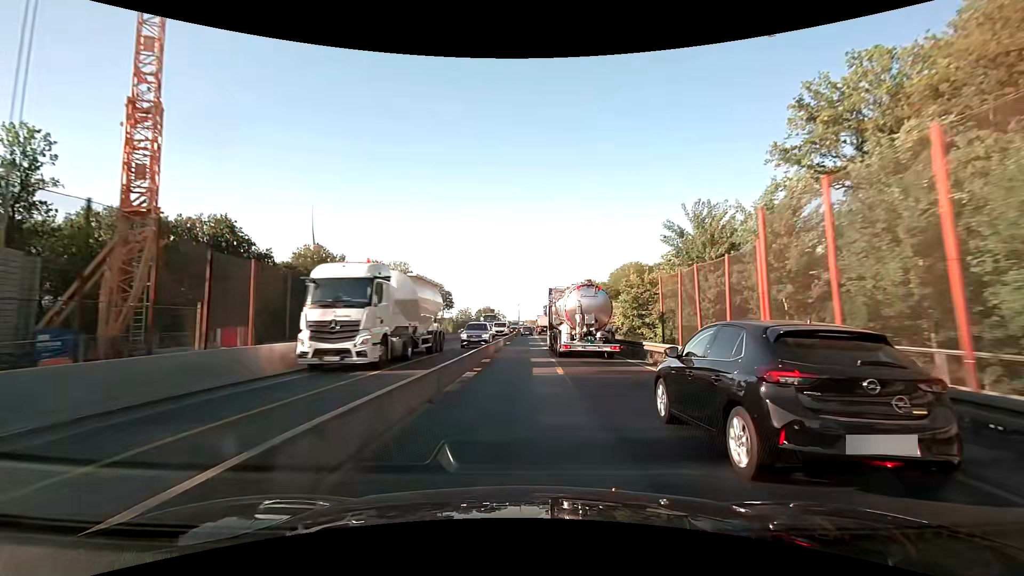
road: motorway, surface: asphalt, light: Day
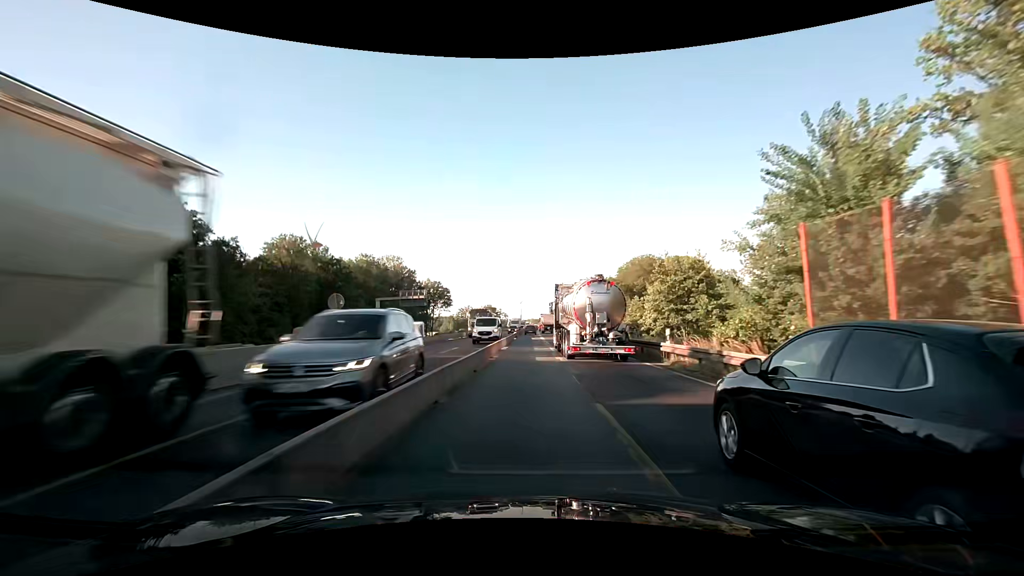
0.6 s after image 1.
(0.0, +12.3) m; 0°
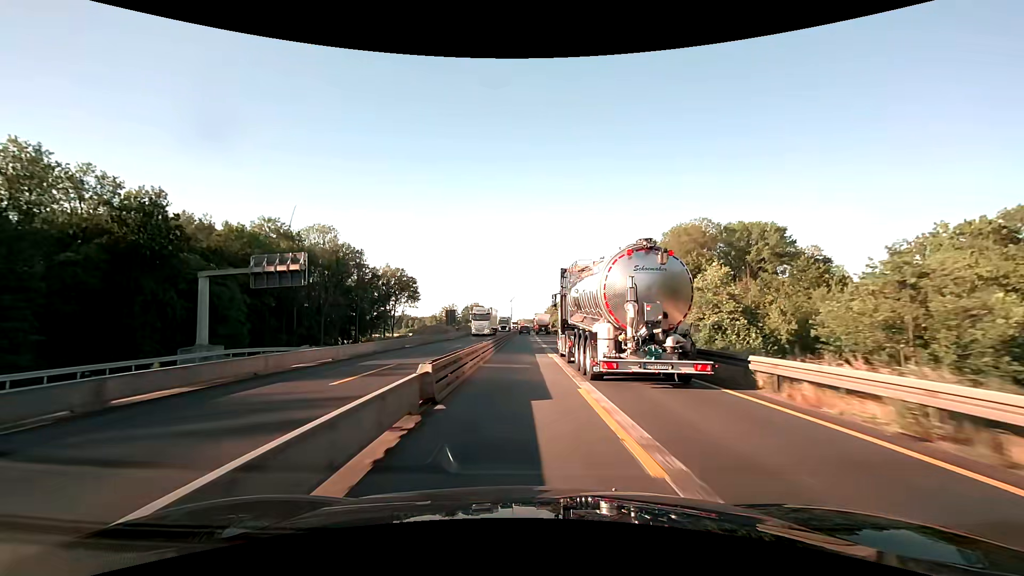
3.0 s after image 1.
(+0.5, +49.4) m; +1°
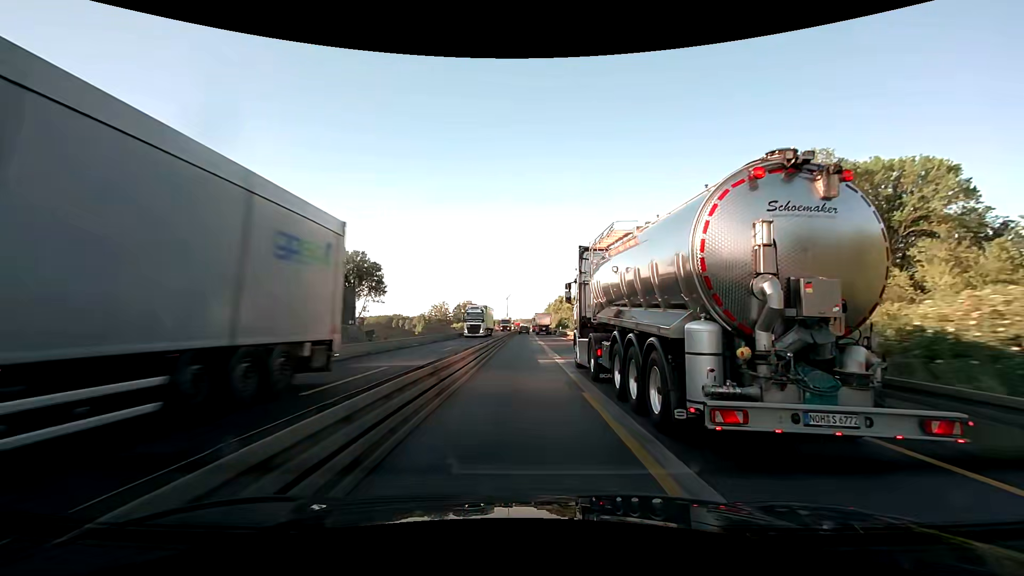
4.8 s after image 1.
(-0.1, +37.3) m; 0°
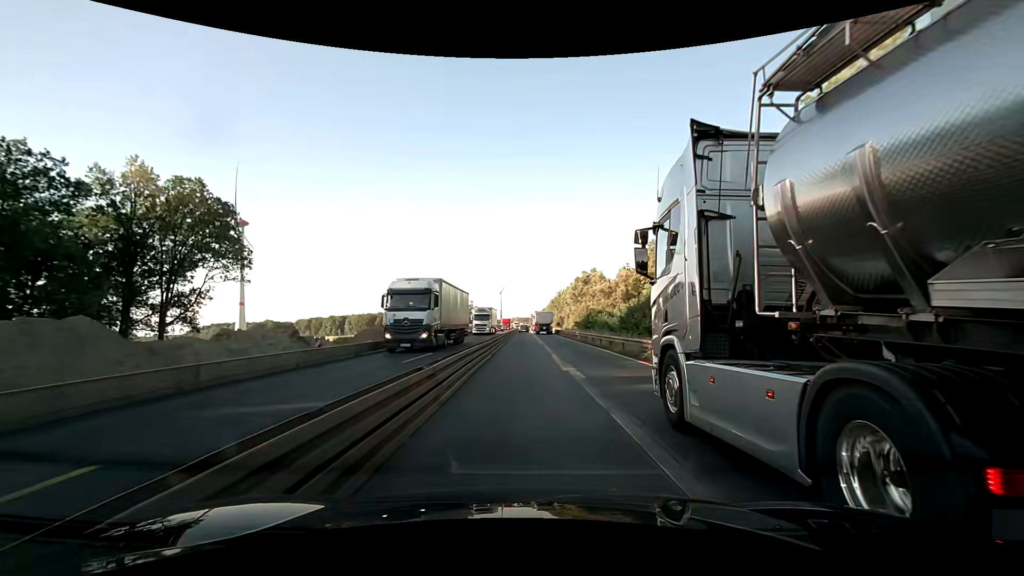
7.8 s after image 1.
(0.0, +62.4) m; 0°
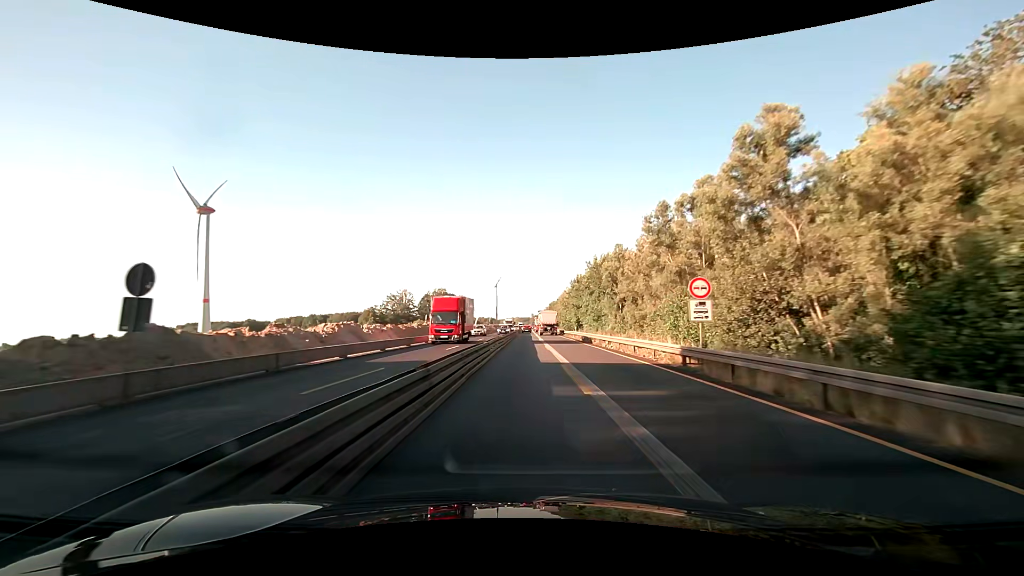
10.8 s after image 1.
(+0.1, +62.5) m; 0°
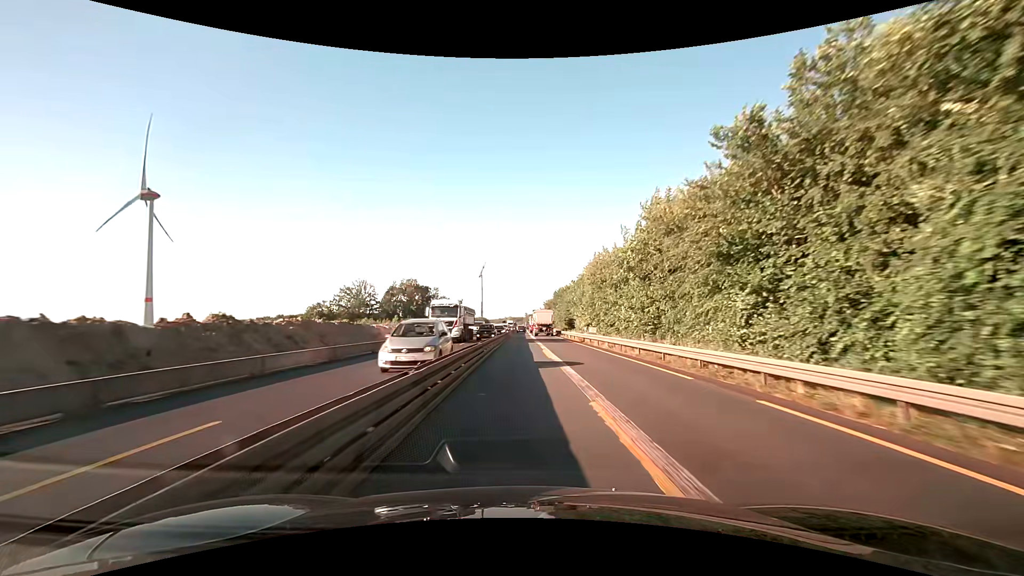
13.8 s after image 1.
(+0.4, +62.5) m; +1°
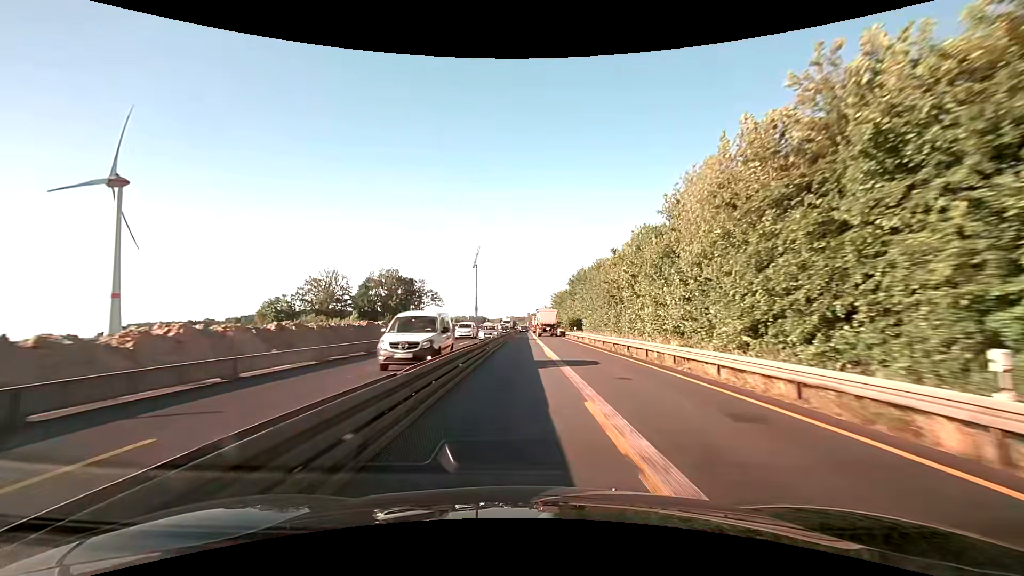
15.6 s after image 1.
(-0.1, +37.6) m; 0°
(0, +10) (0, +20) (0, +30) (0, +40) (0, +50) (0, +60) (+1, +70) (+1, +80) (+1, +90) (+1, +100) m
